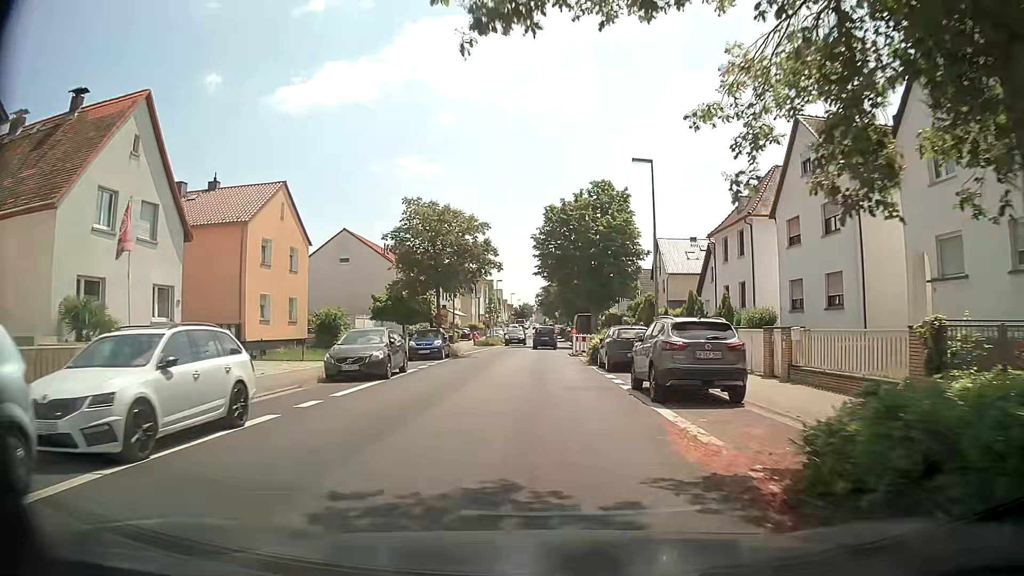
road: unclassified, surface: asphalt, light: Day
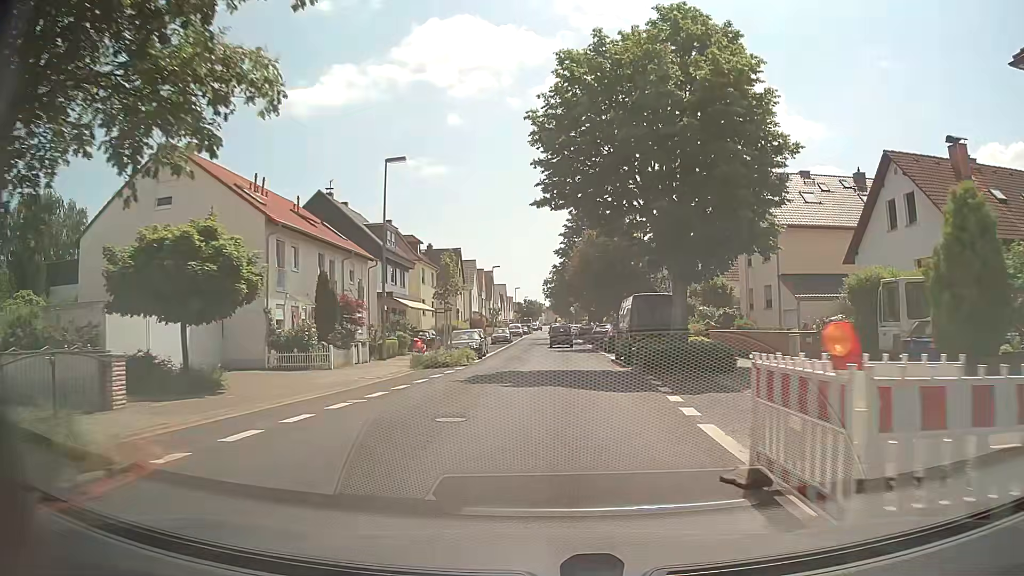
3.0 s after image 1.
(+0.2, +31.2) m; 0°
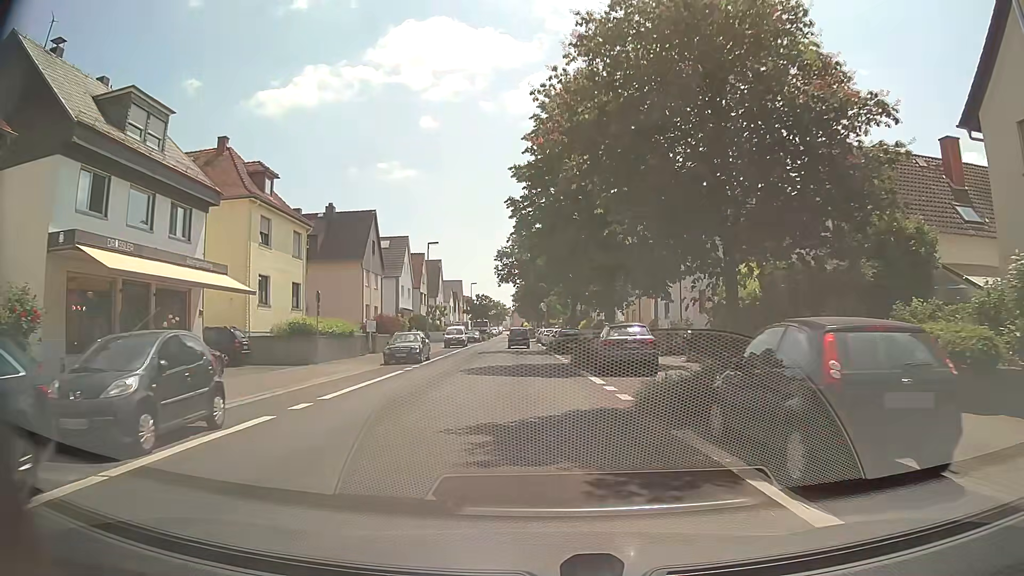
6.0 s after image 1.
(+1.0, +31.1) m; +3°
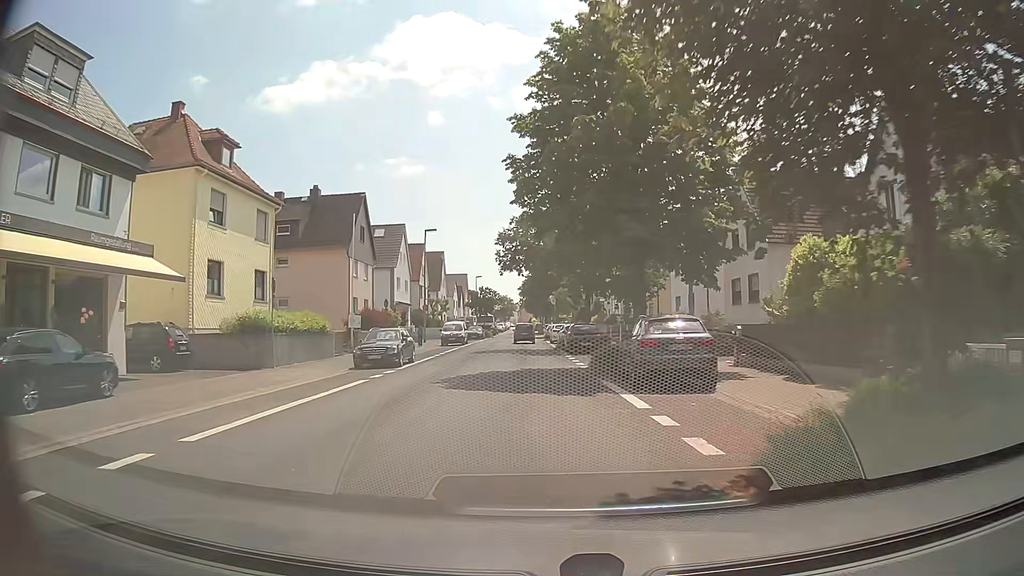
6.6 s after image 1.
(0.0, +6.2) m; -1°
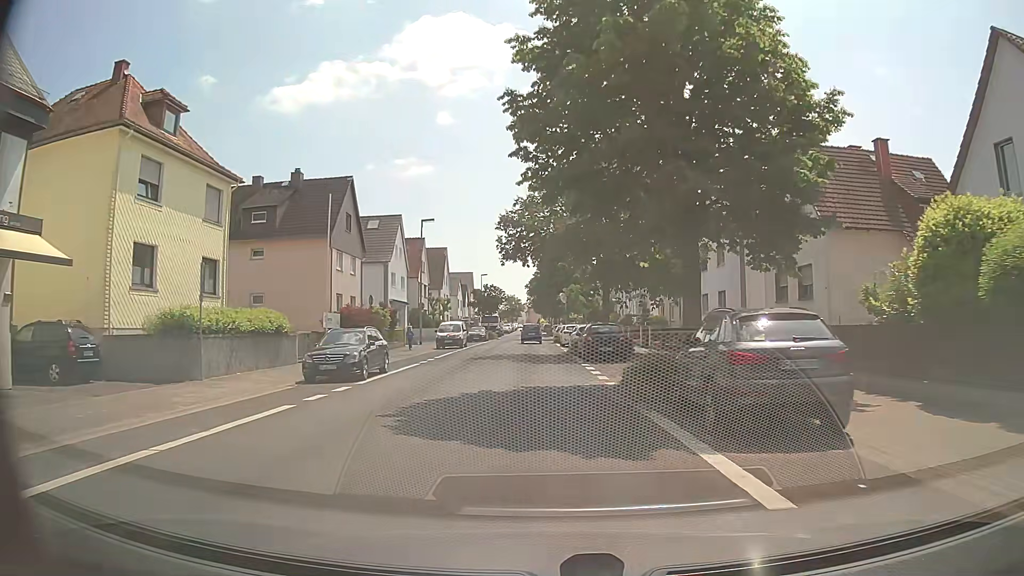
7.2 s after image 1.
(0.0, +6.2) m; -1°
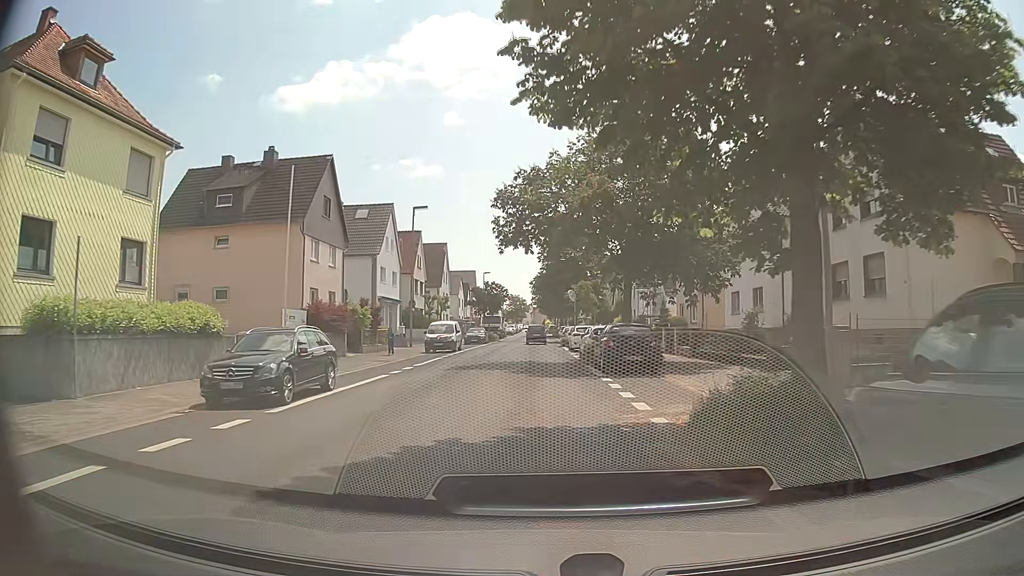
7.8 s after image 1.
(0.0, +6.2) m; 0°
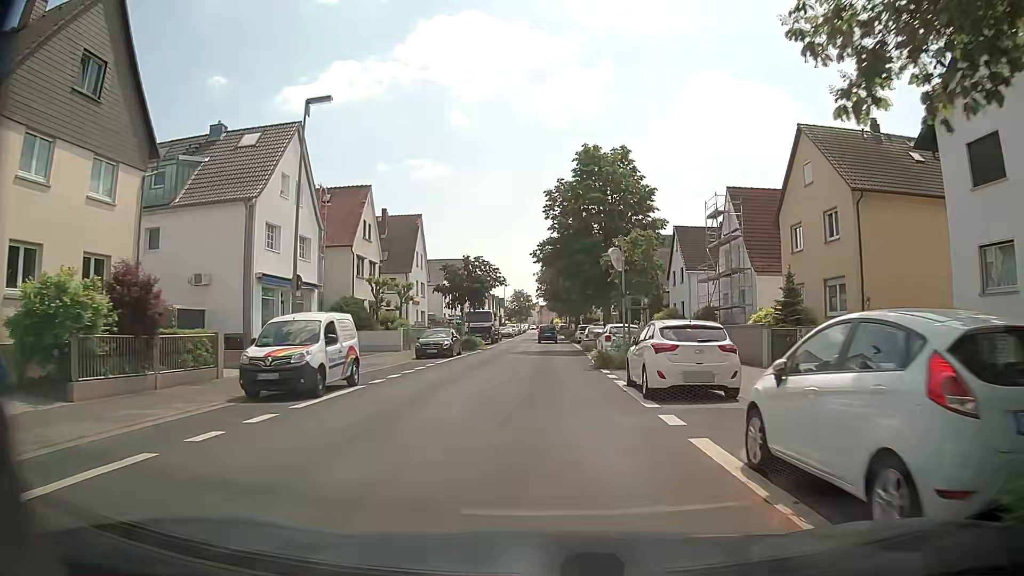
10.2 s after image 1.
(-0.2, +24.8) m; -1°
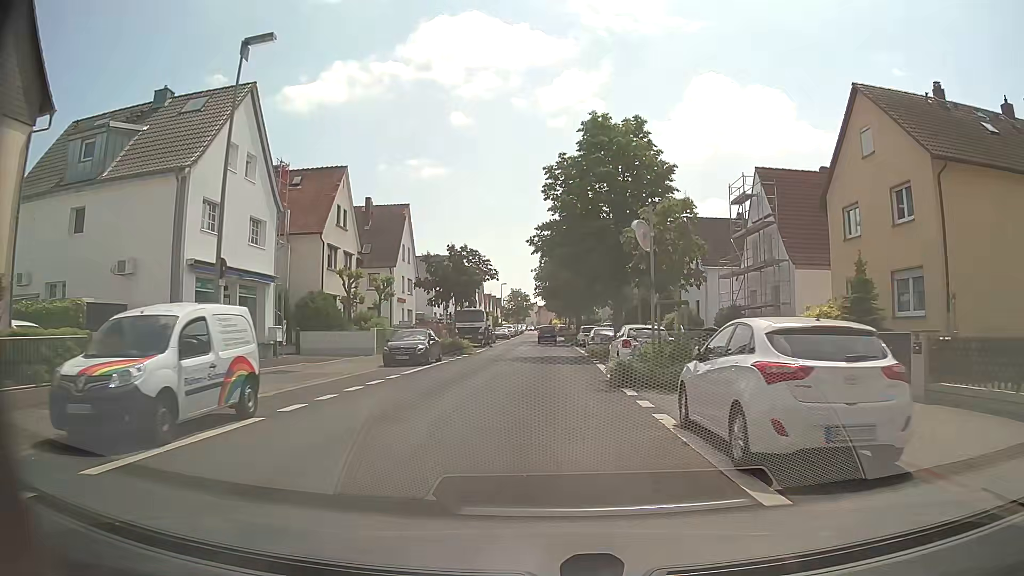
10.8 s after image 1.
(0.0, +6.2) m; 0°
(0, +10) (0, +20) (0, +30) (+1, +40) (+1, +50) (+1, +60) (+1, +70) (+1, +80) (+1, +90) (+1, +100) m
